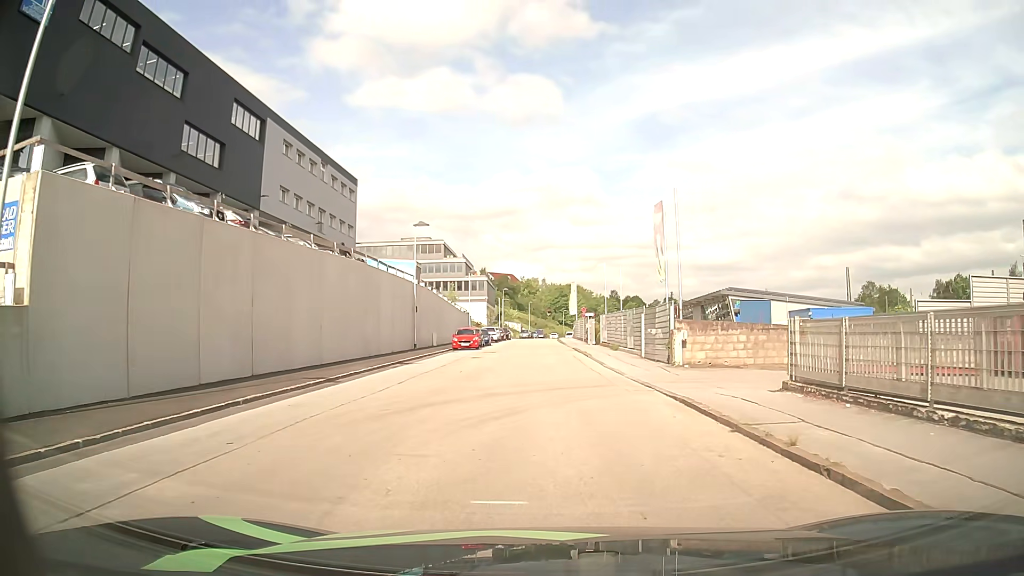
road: residential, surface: asphalt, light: Day
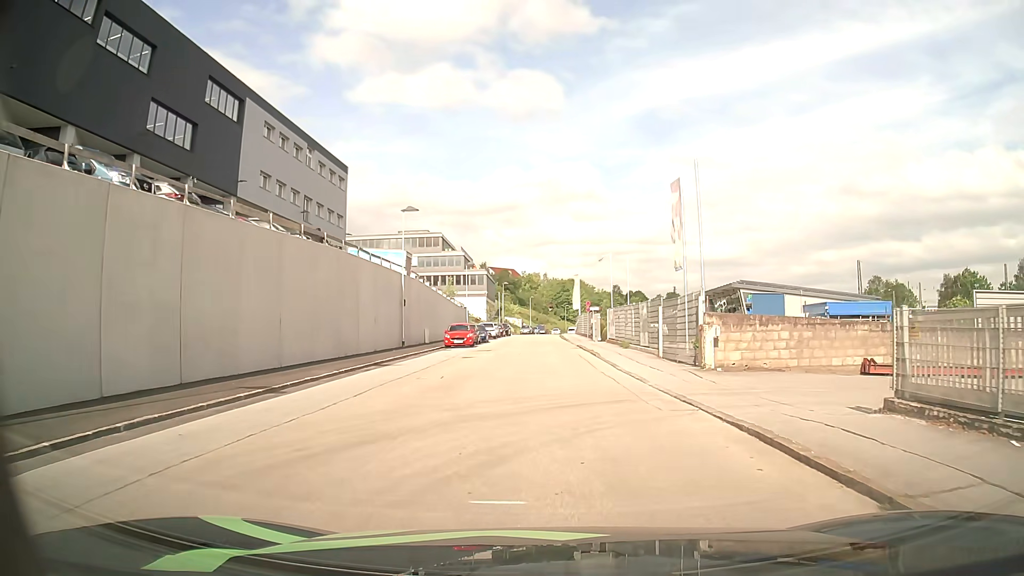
(0.0, +4.2) m; 0°
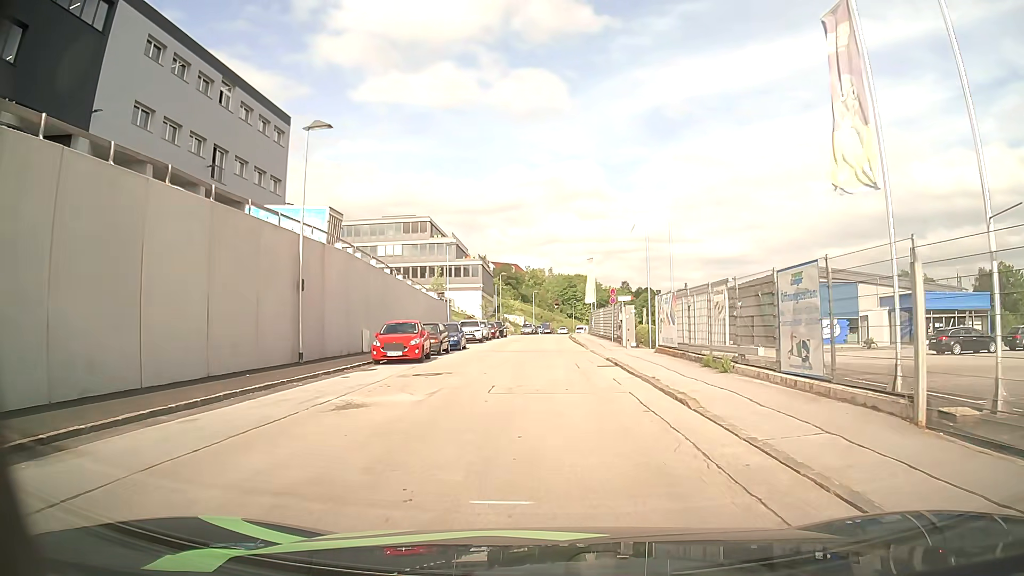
(+0.2, +17.7) m; +1°
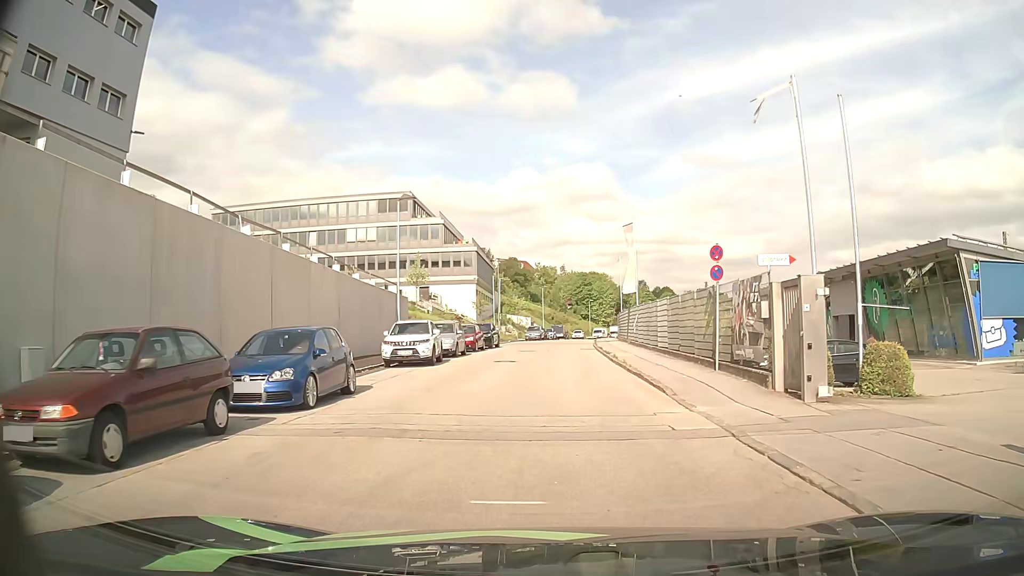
(-0.1, +22.5) m; -1°
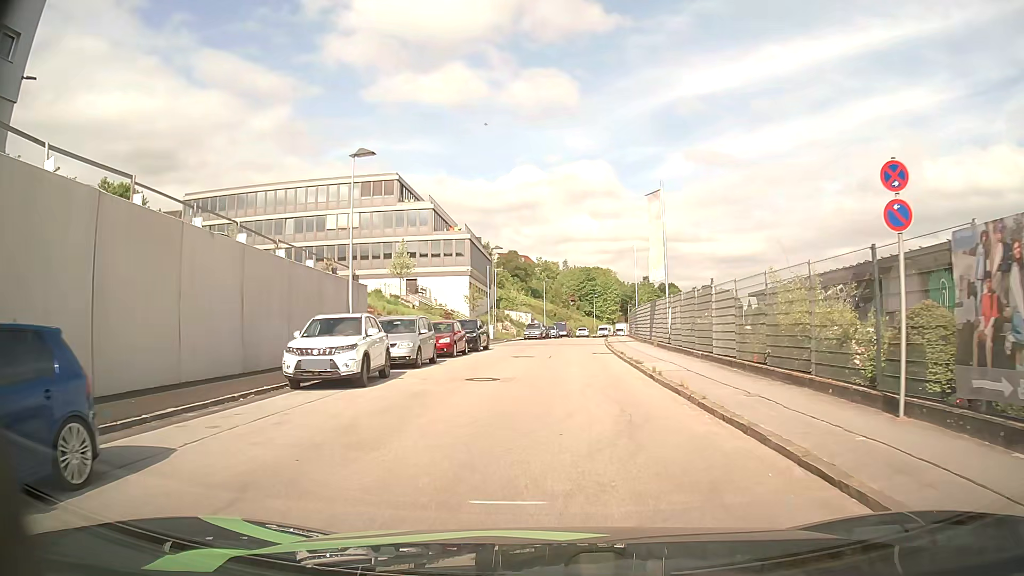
(-0.1, +9.0) m; 0°
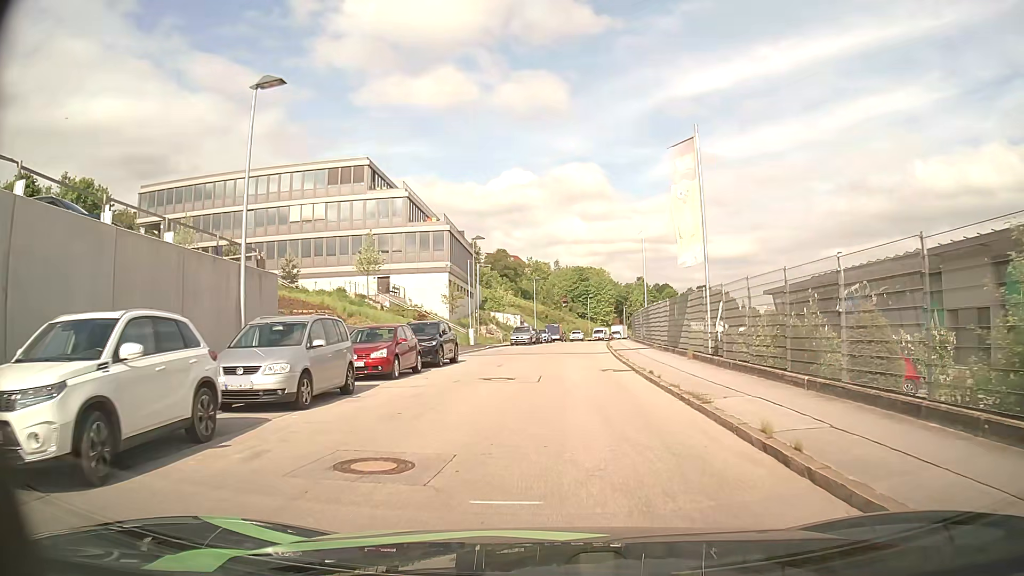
(0.0, +9.0) m; +1°
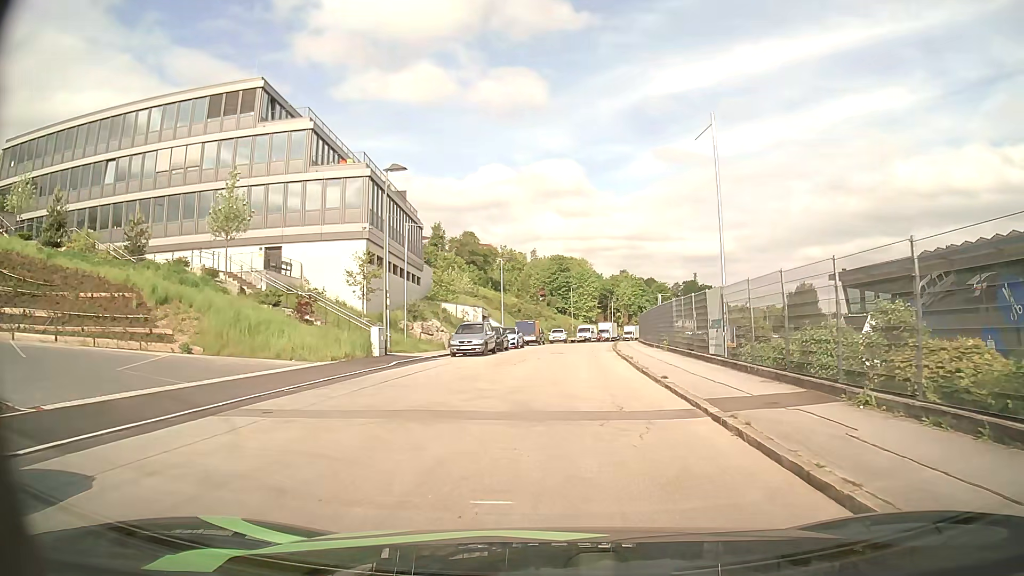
(+0.3, +22.8) m; +2°
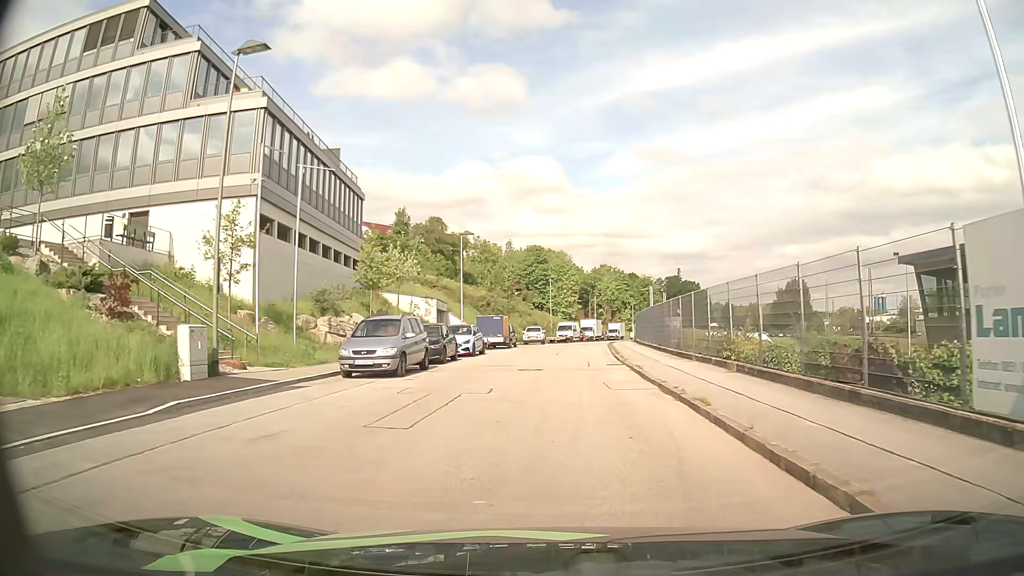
(+0.1, +13.9) m; +2°
(0, +10) (0, +20) (+1, +30) (+2, +40) (+3, +50) (+4, +60) (+5, +70) (+7, +80) (+9, +89) (+11, +99) m
